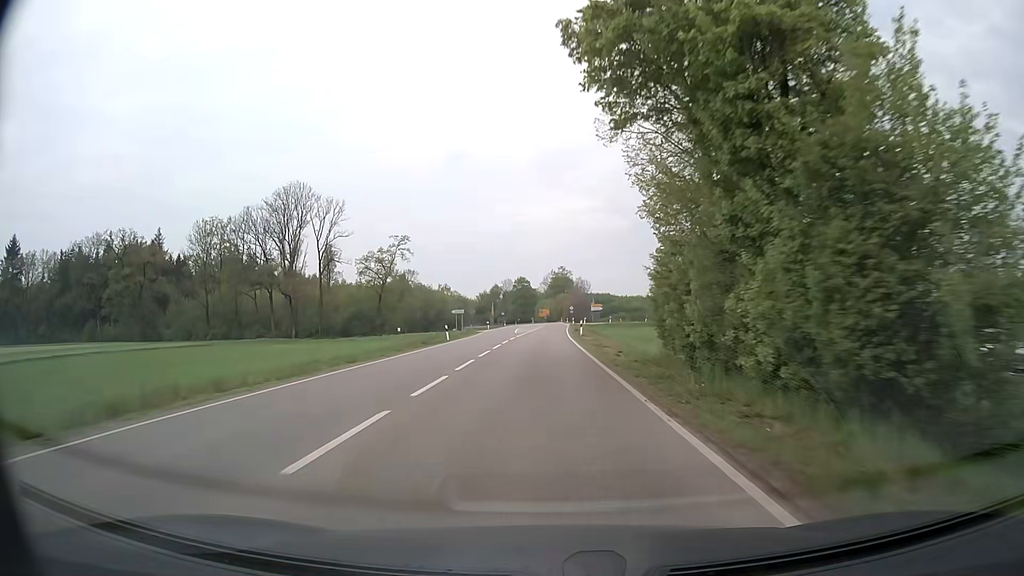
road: secondary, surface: asphalt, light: Day
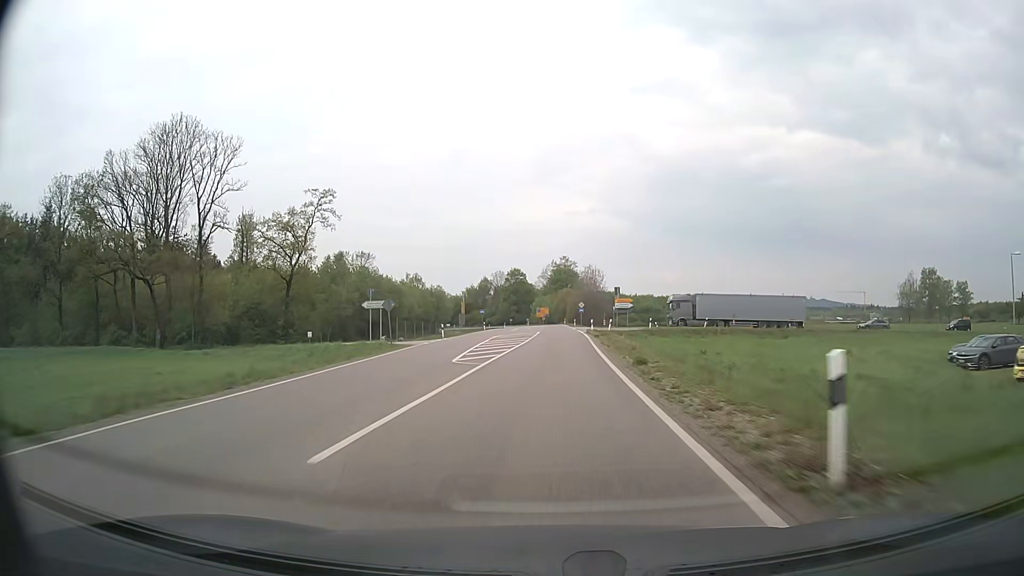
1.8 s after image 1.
(0.0, +41.5) m; 0°
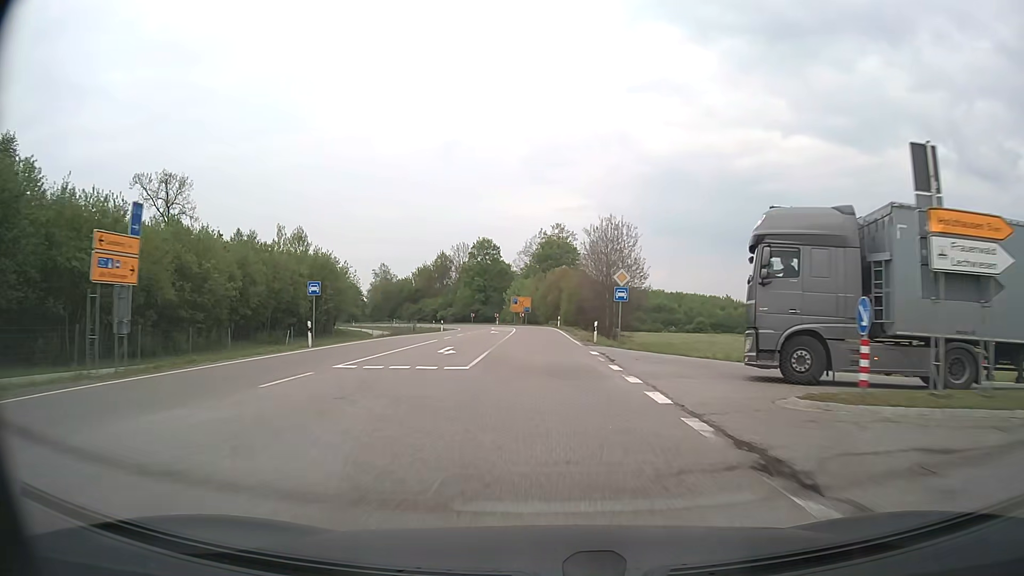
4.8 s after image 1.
(+1.0, +63.7) m; +1°
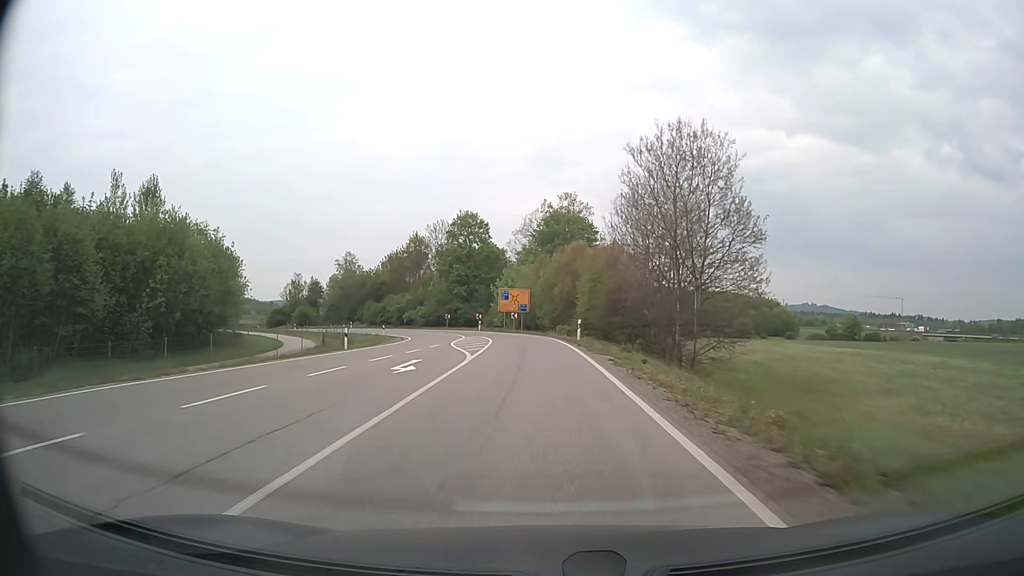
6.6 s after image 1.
(-0.1, +34.2) m; 0°
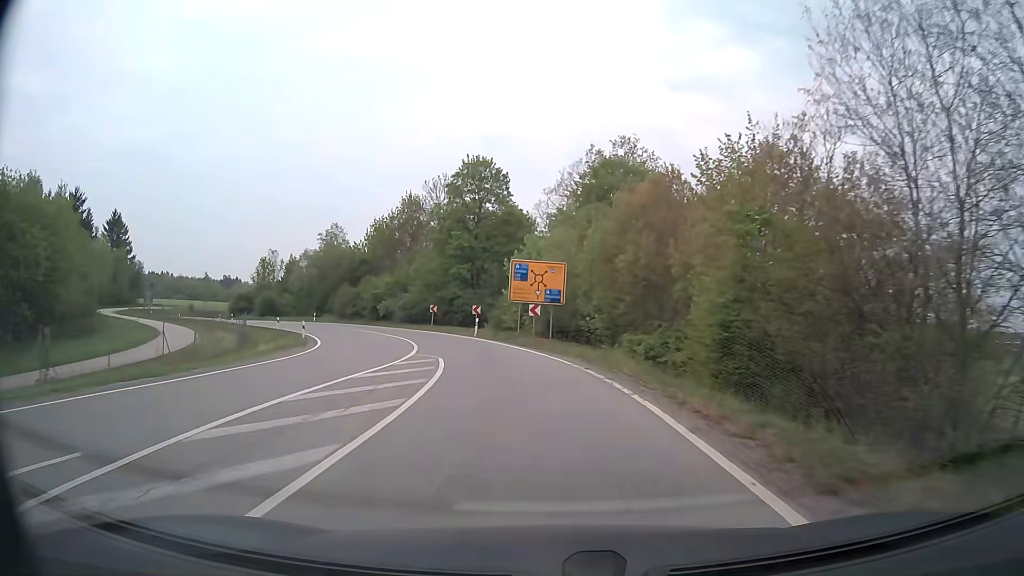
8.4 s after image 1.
(-0.7, +30.8) m; -3°
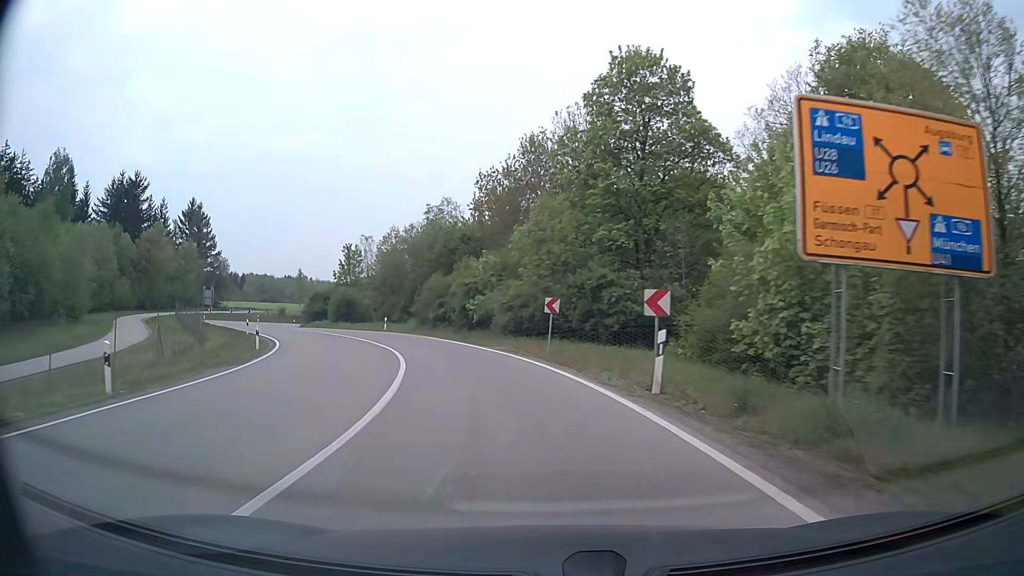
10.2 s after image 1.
(-2.9, +28.0) m; -13°
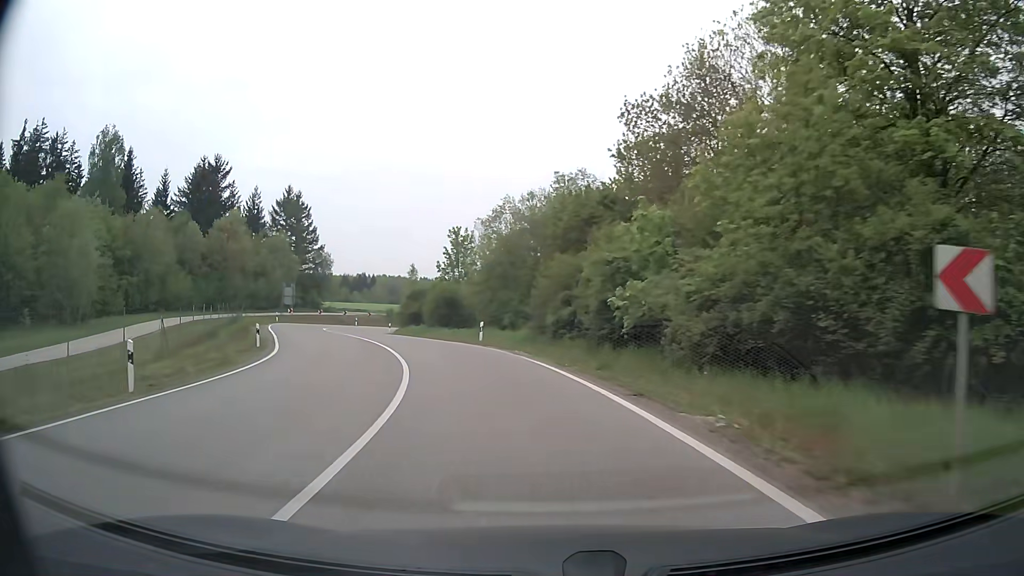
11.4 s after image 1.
(-1.9, +17.7) m; -13°
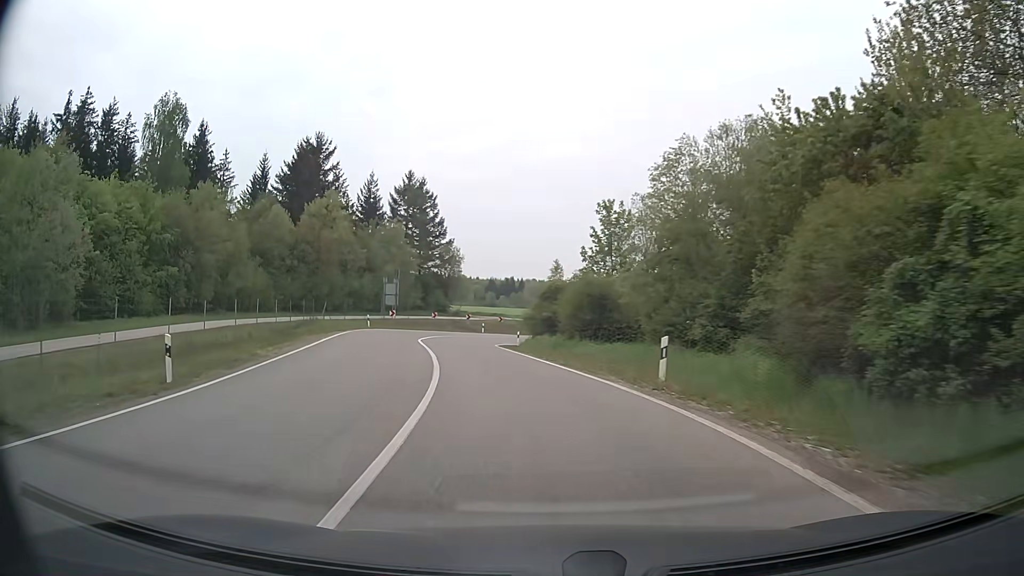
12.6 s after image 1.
(-2.0, +17.1) m; -13°
(-1, +10) (-2, +20) (-4, +30) (-5, +40) (-5, +50) (-2, +59) (+3, +68) (+11, +73) (+21, +75) (+31, +72) m
